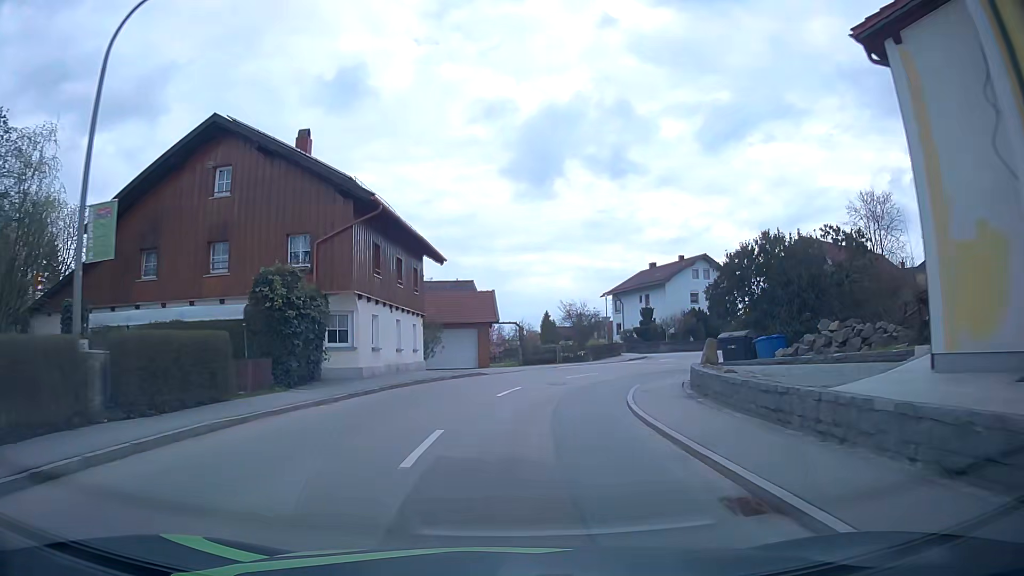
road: secondary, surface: asphalt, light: Day
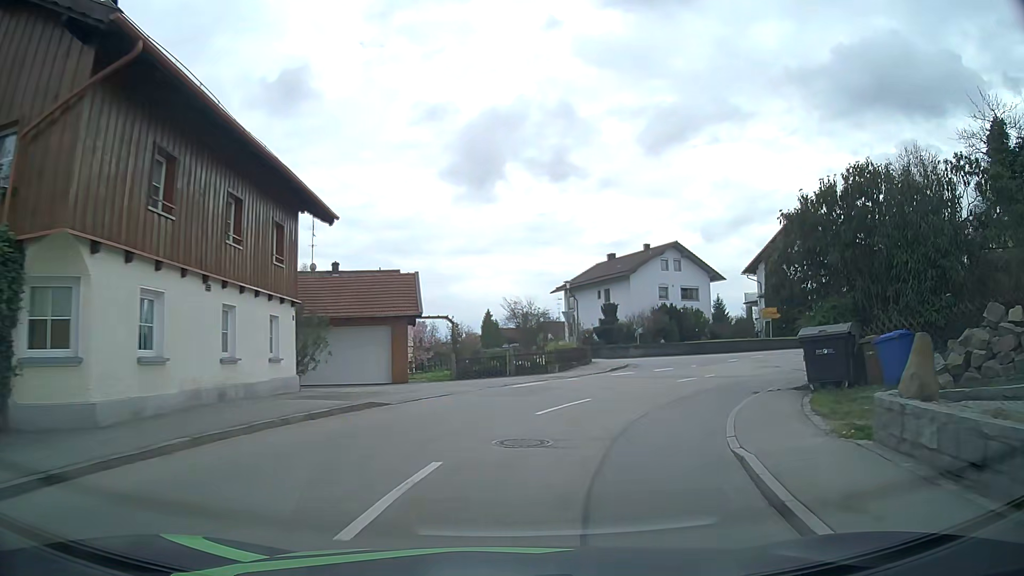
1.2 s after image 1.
(+0.3, +11.6) m; +5°
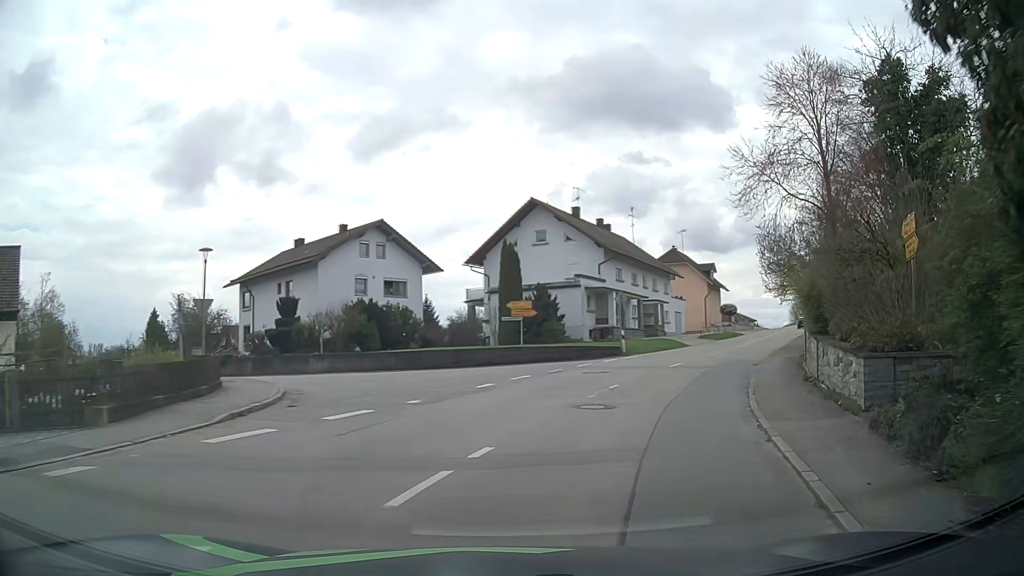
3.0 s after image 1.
(+3.2, +14.7) m; +26°
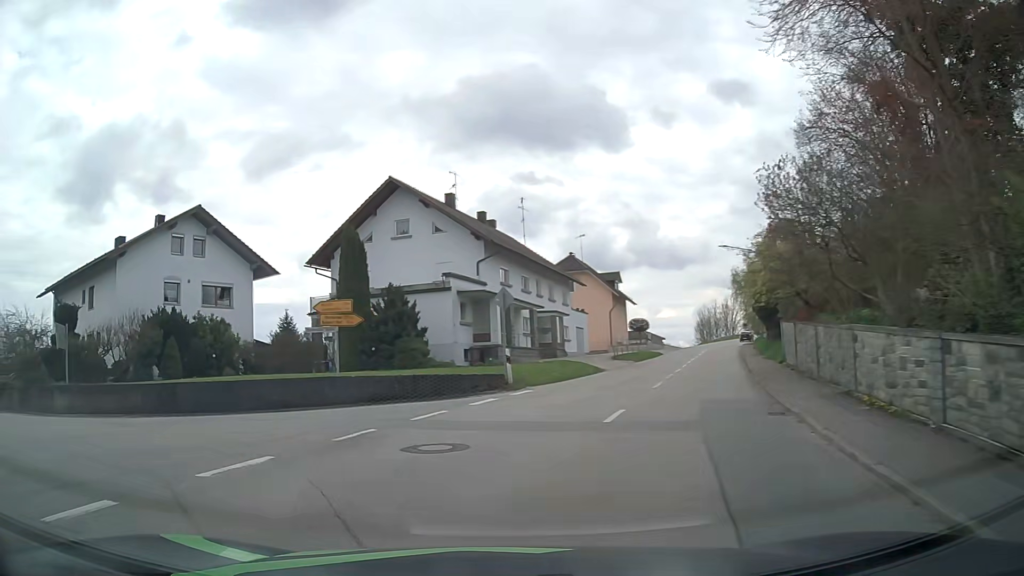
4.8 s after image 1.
(+2.0, +12.3) m; +9°
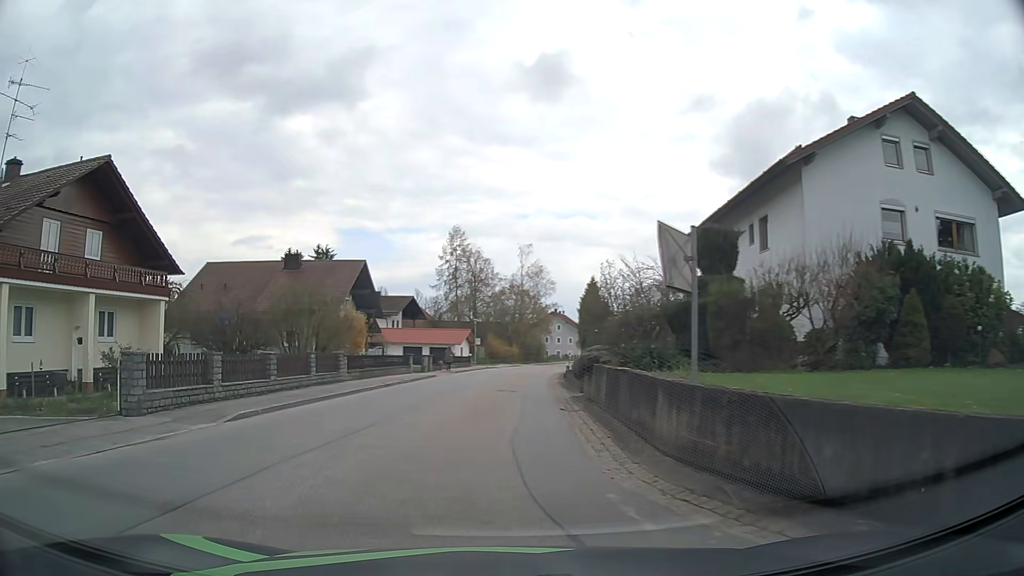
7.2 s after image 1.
(-7.4, +12.8) m; -59°
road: tertiary
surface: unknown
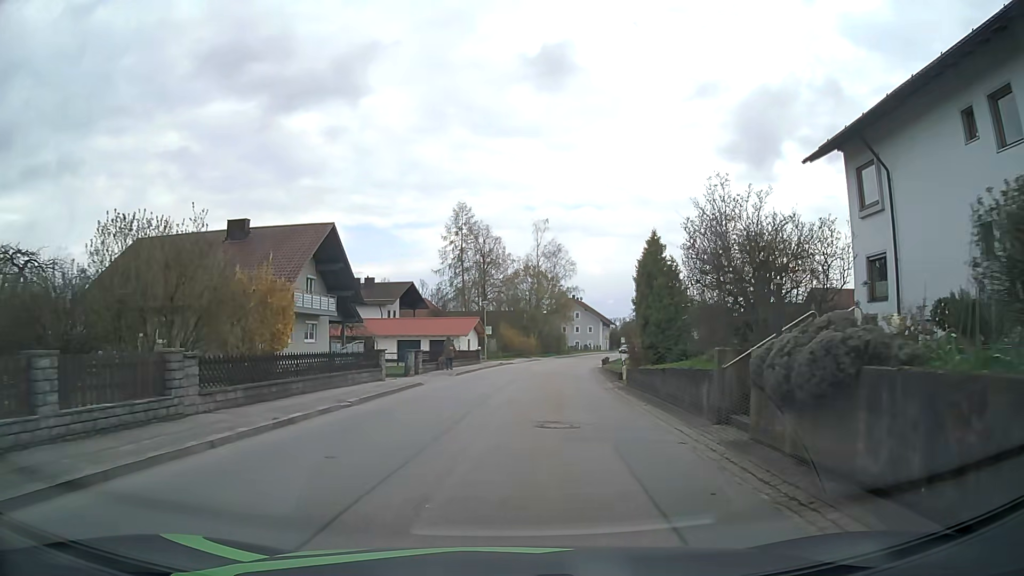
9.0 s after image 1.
(-0.5, +14.7) m; 0°
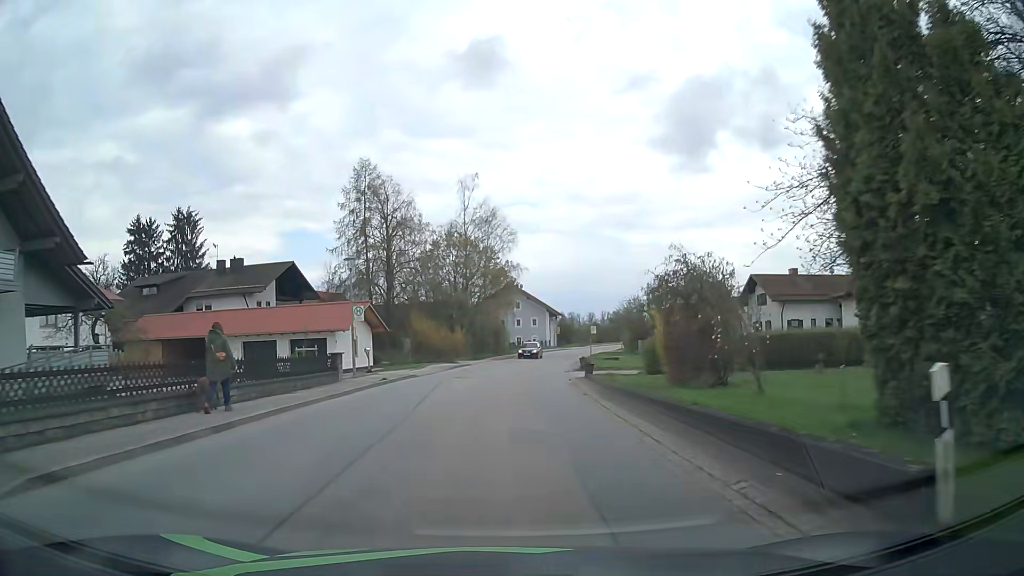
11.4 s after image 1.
(+1.6, +25.4) m; +6°
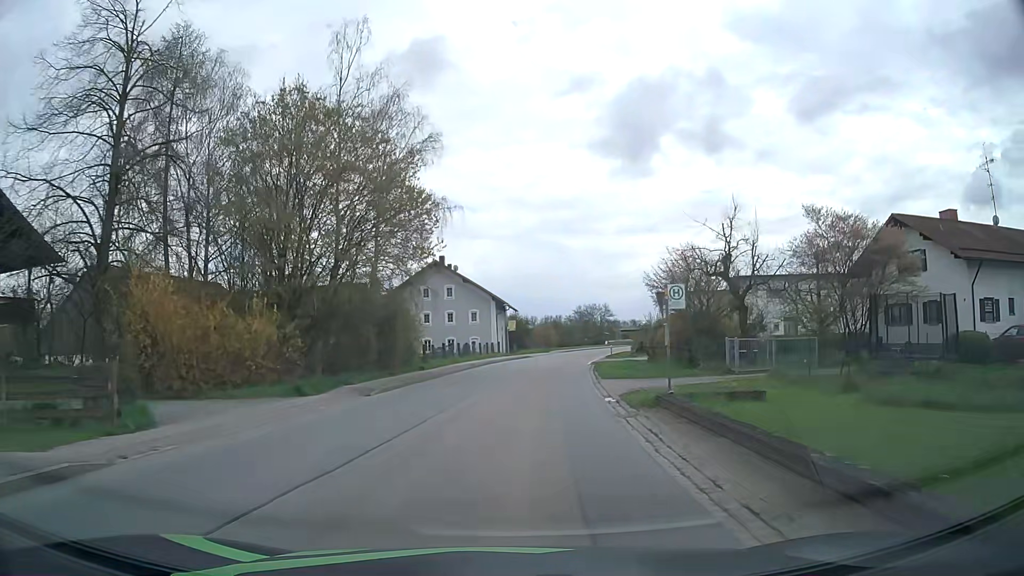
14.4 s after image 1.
(+1.2, +36.8) m; +5°
(0, +10) (+1, +20) (+2, +30) (+3, +40) (+4, +50) (+6, +60) (+8, +69) (+11, +79) (+14, +88) (+17, +98) m
